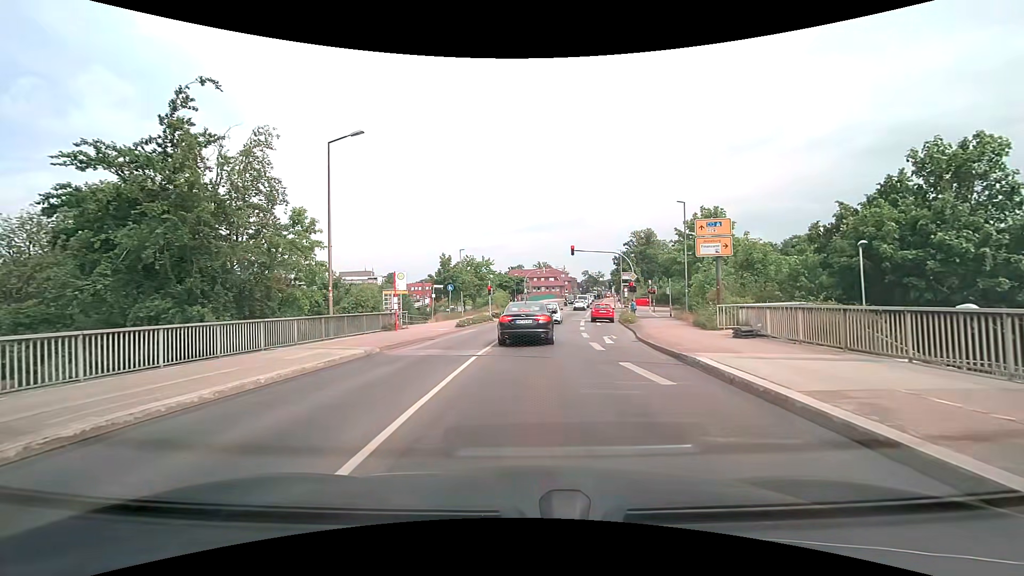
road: secondary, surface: asphalt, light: Day
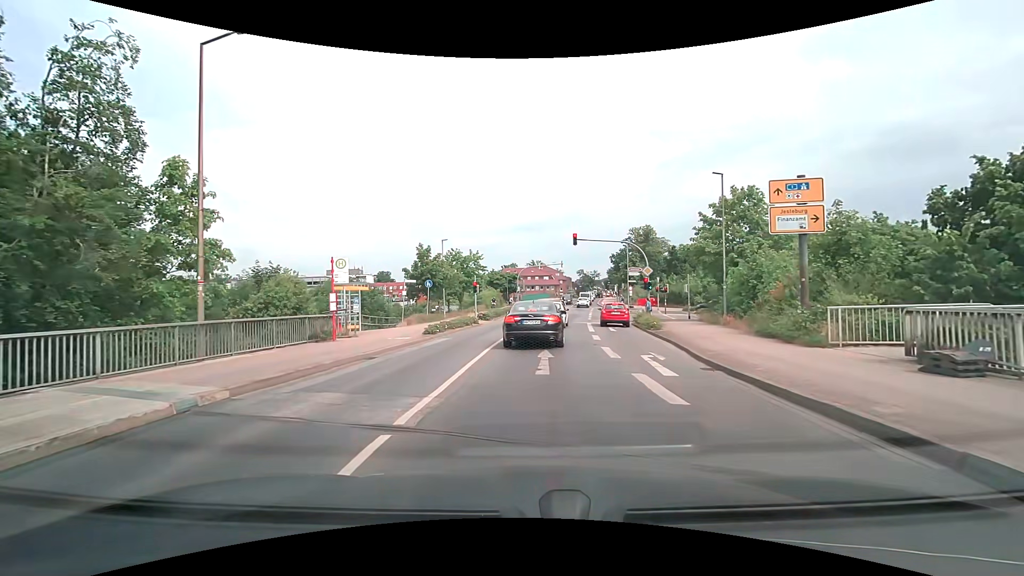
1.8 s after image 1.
(0.0, +7.8) m; 0°
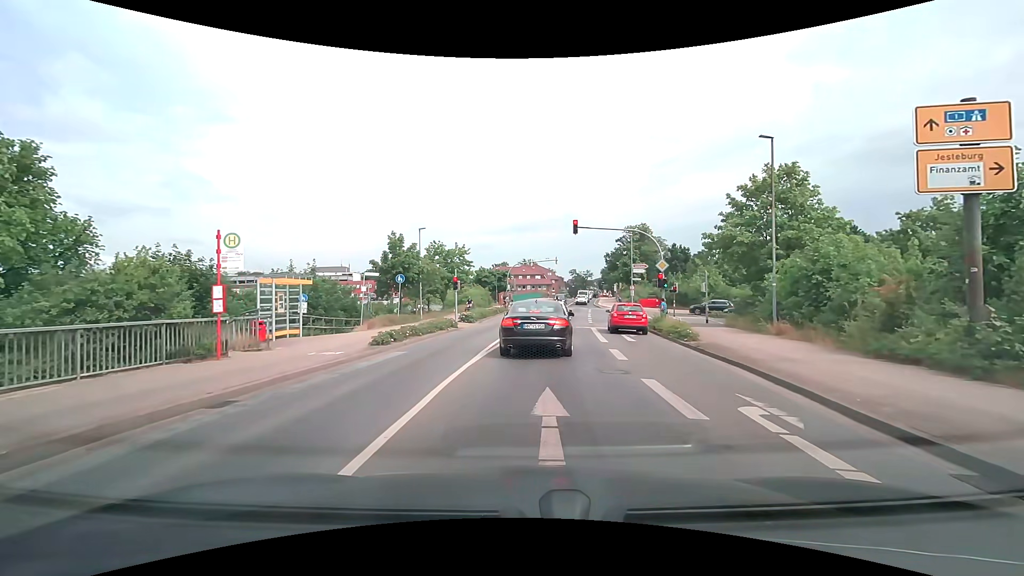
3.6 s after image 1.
(+0.1, +6.5) m; +2°
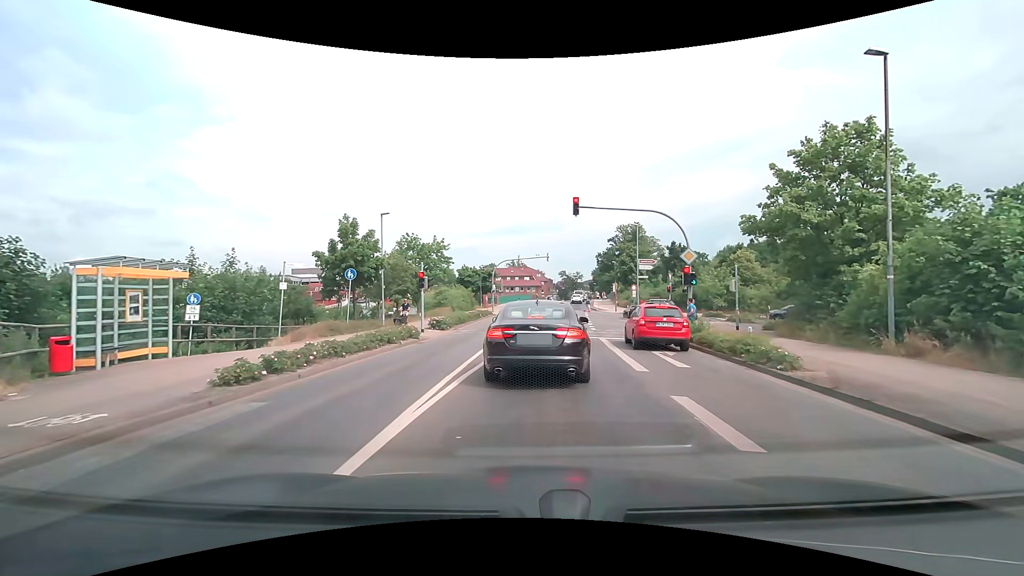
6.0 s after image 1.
(0.0, +7.5) m; +1°
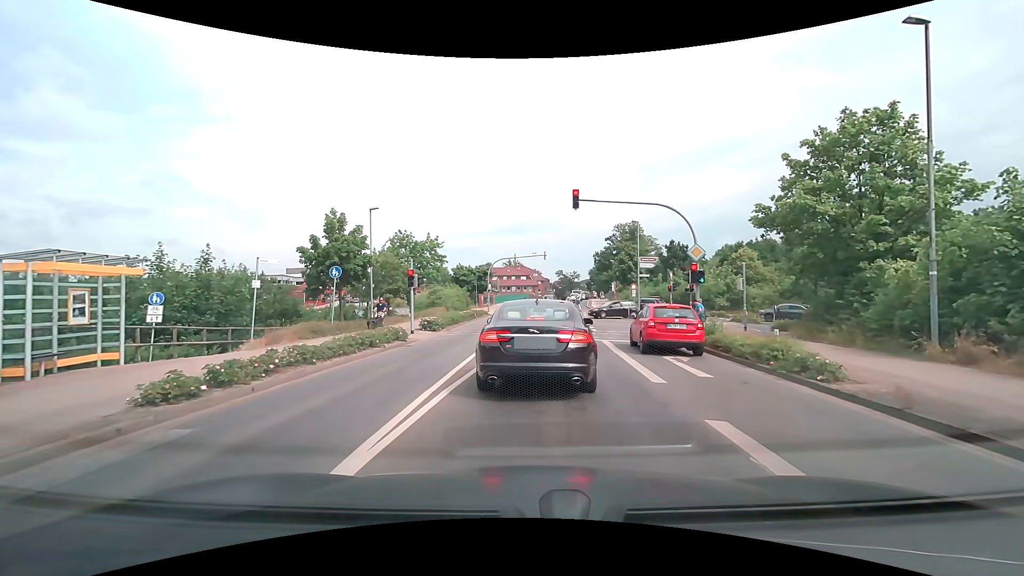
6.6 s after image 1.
(0.0, +1.6) m; +1°
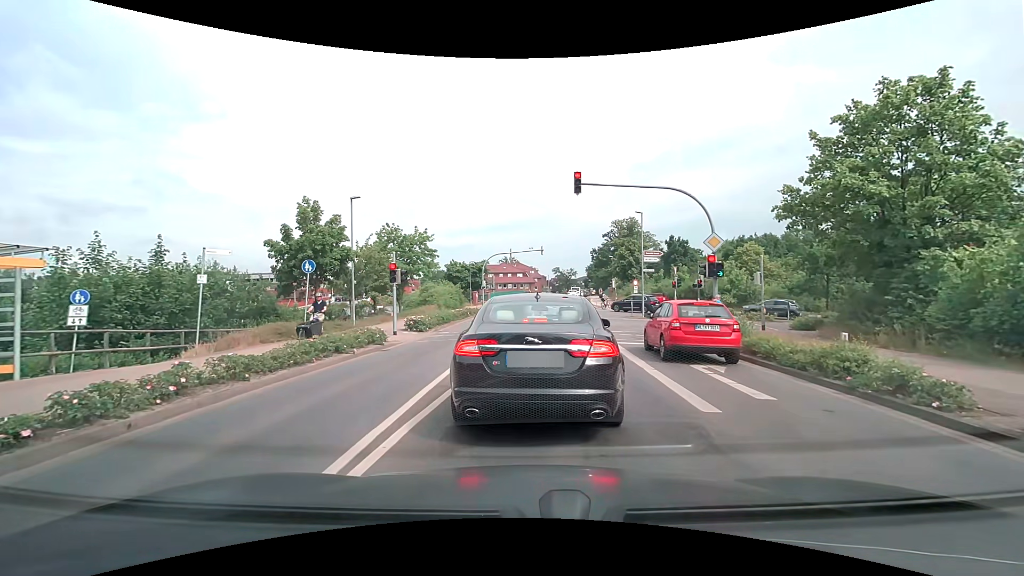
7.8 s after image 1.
(0.0, +2.5) m; -1°
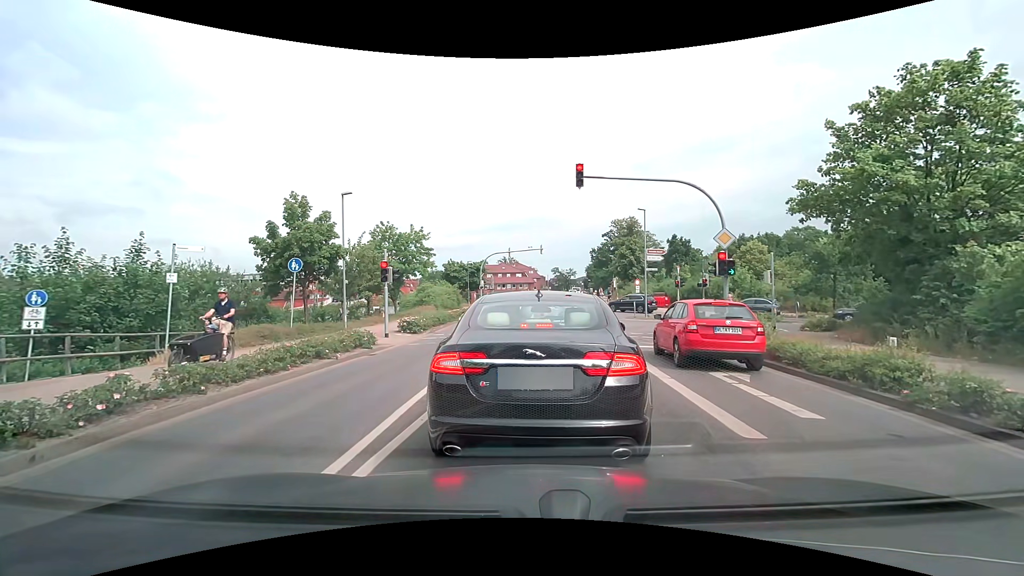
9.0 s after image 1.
(0.0, +1.1) m; +1°
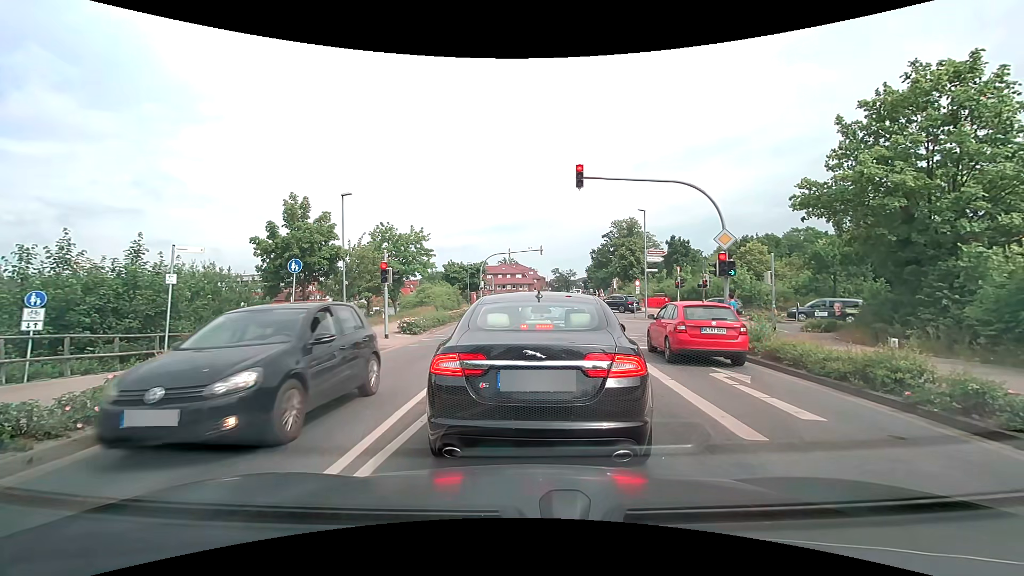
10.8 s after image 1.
(0.0, +0.1) m; 0°
